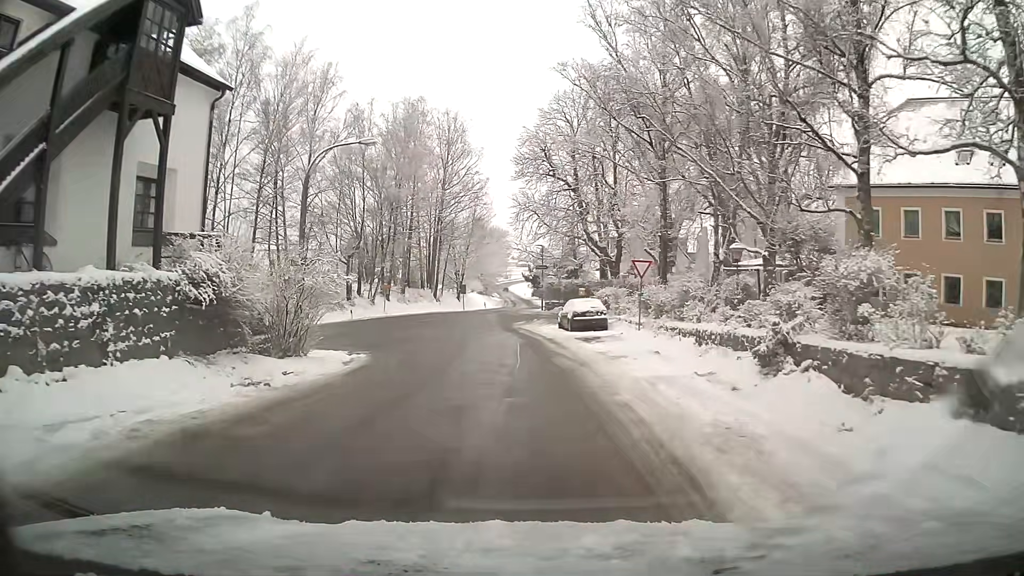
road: residential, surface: asphalt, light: Day
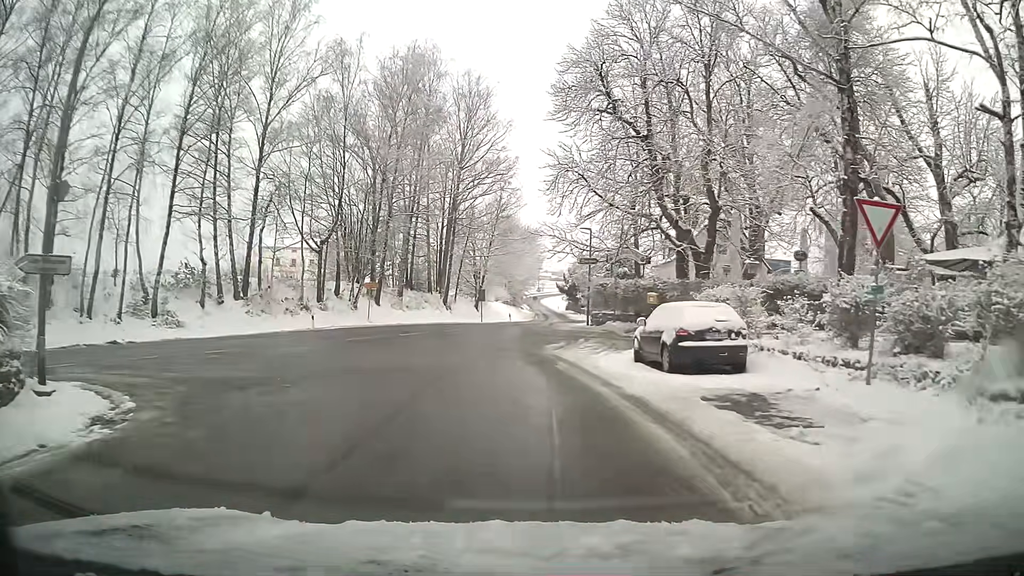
(-0.4, +16.5) m; -3°
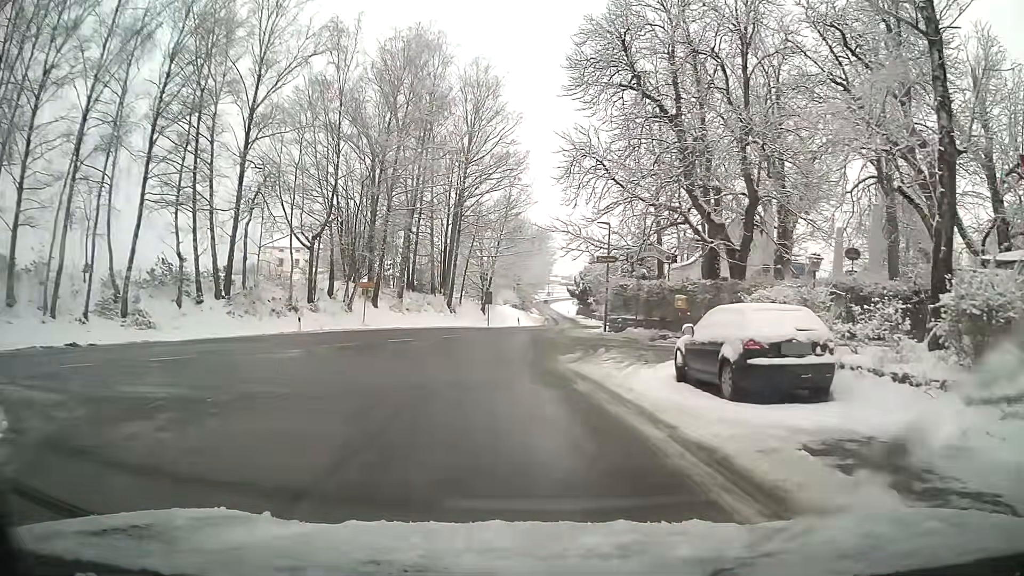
(0.0, +3.8) m; -1°
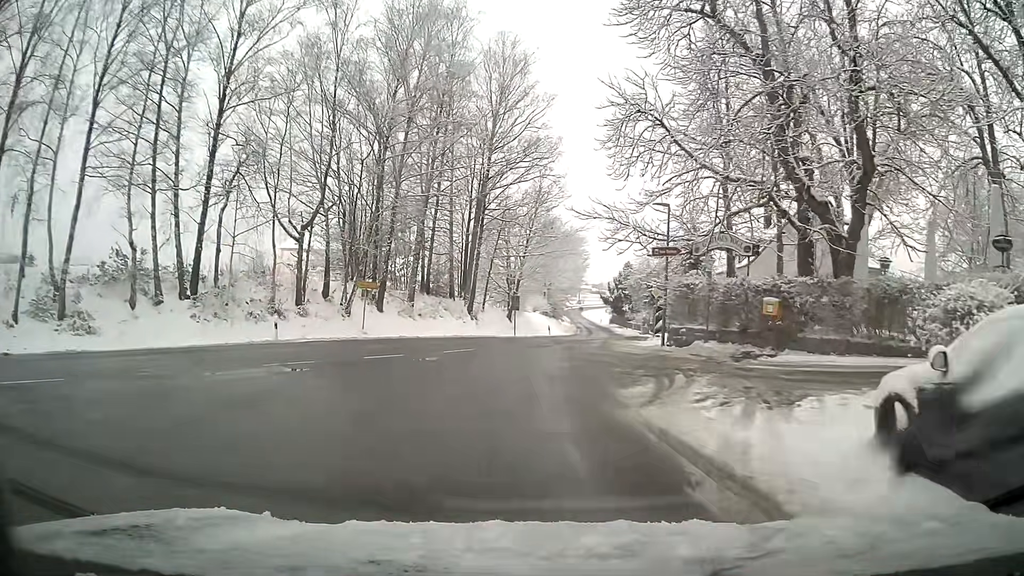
(-0.2, +7.0) m; -3°
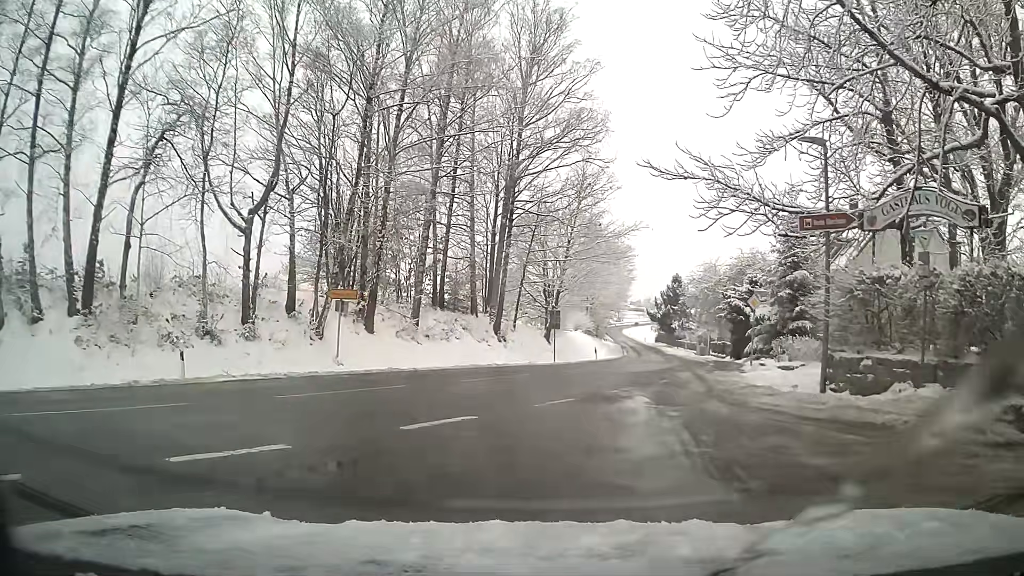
(-0.3, +10.4) m; -3°
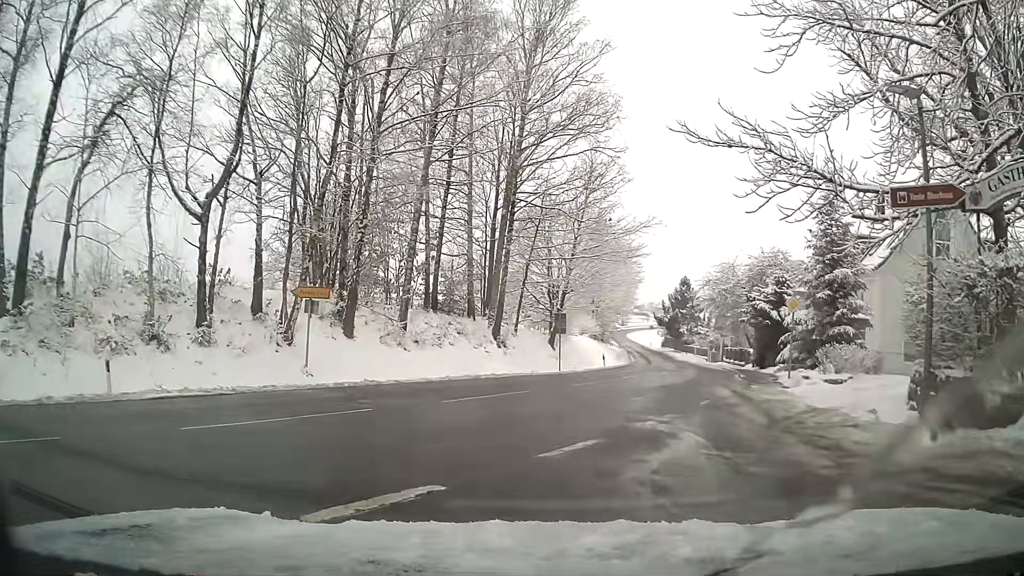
(+0.1, +3.7) m; +2°
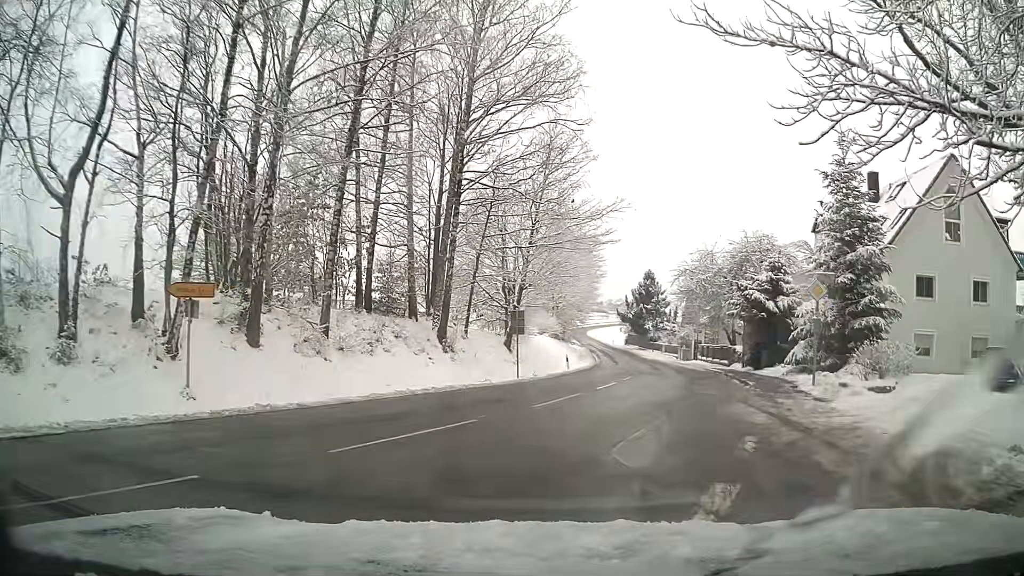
(+0.2, +5.3) m; +4°
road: tertiary
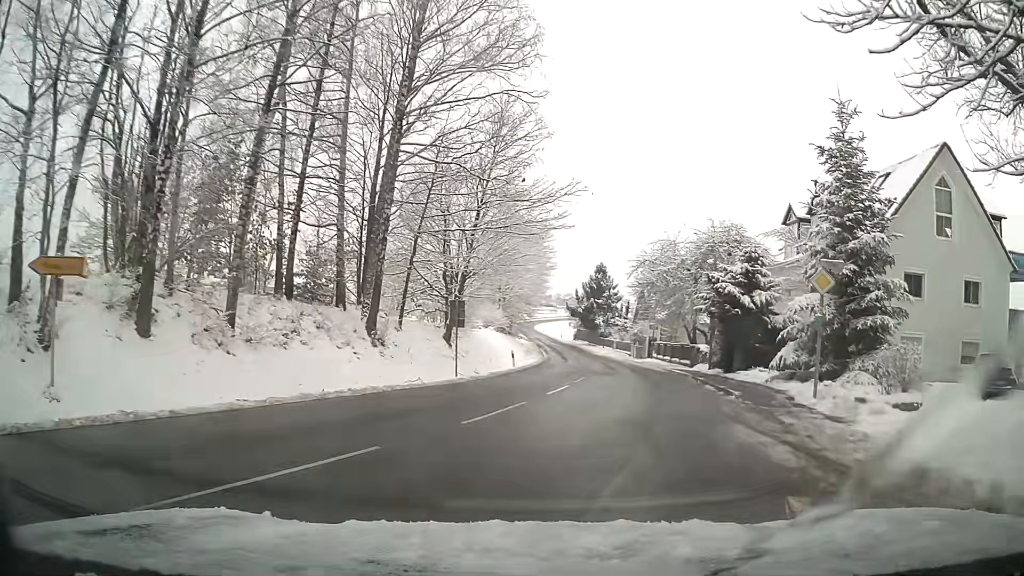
(+0.1, +3.5) m; +3°
